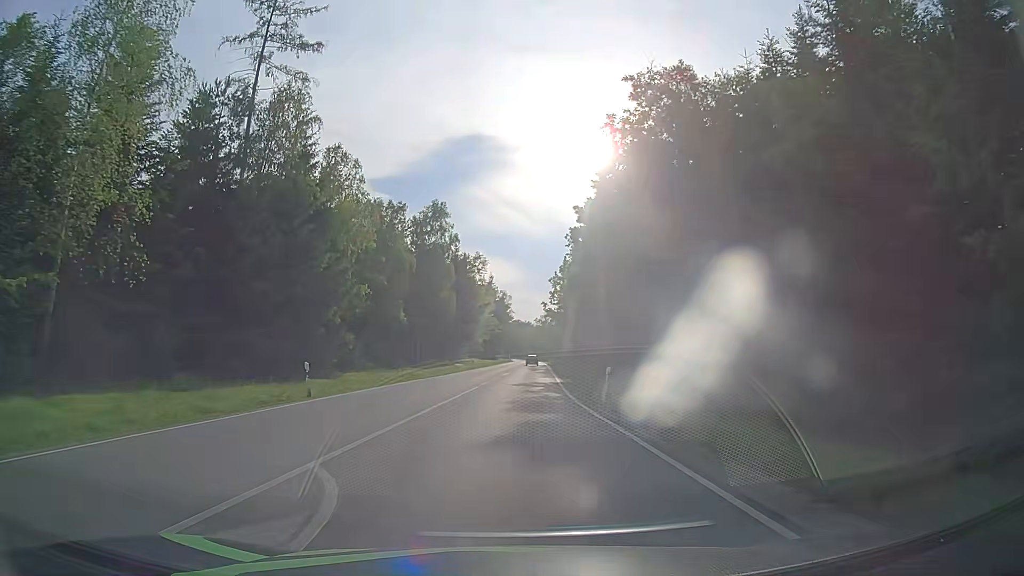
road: secondary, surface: asphalt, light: Day
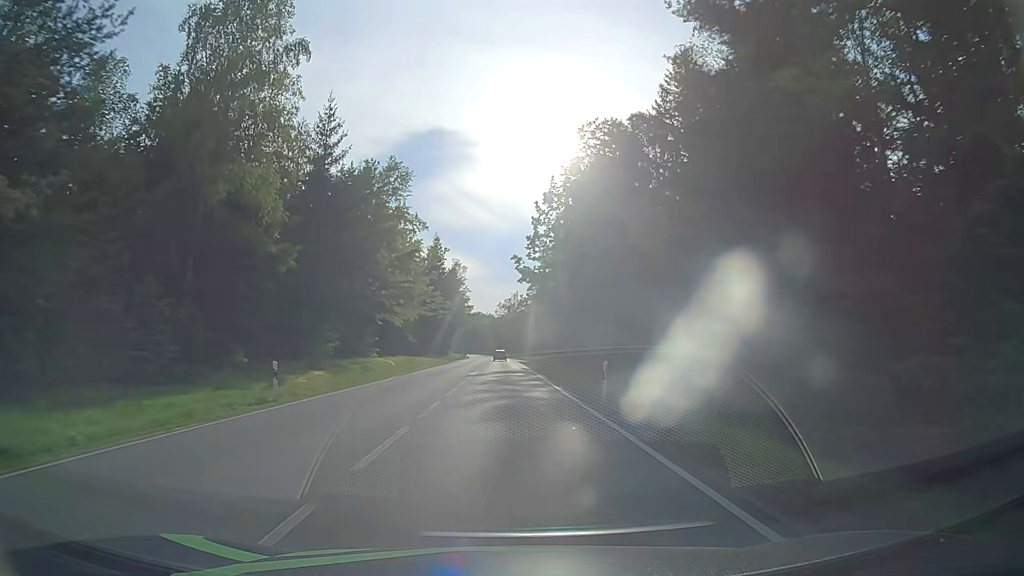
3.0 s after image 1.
(+2.0, +53.3) m; +3°
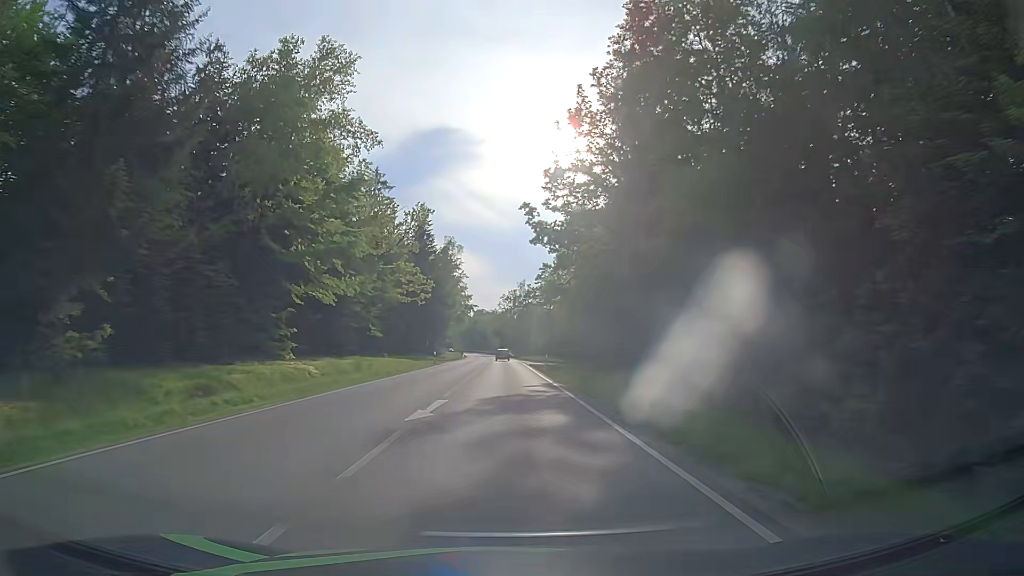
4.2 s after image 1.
(-0.1, +25.0) m; 0°
(0, +10) (0, +20) (0, +30) (0, +40) (0, +50) (-1, +60) (-1, +70) (-1, +80) (-1, +90) (-1, +100) m
